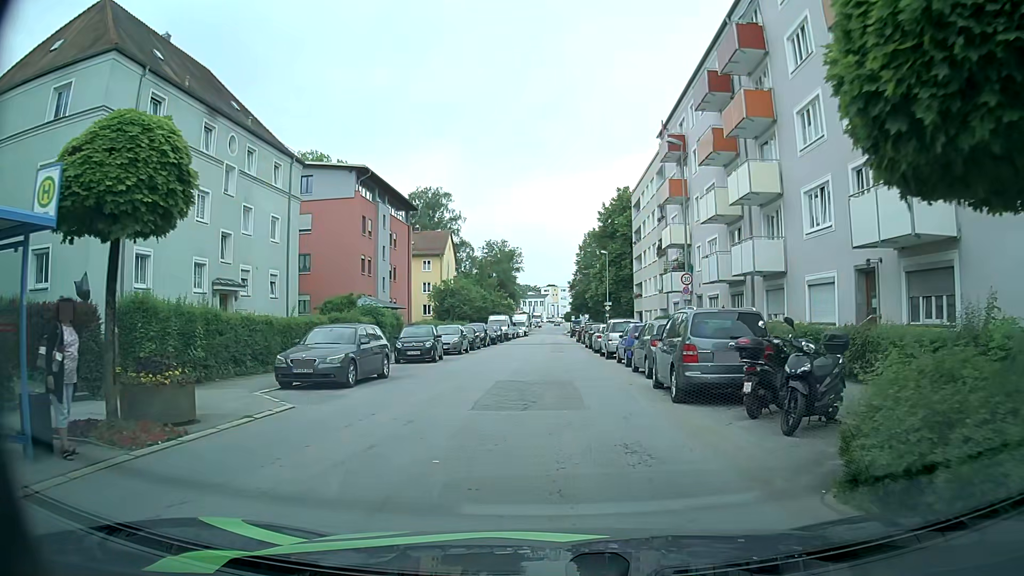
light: Day
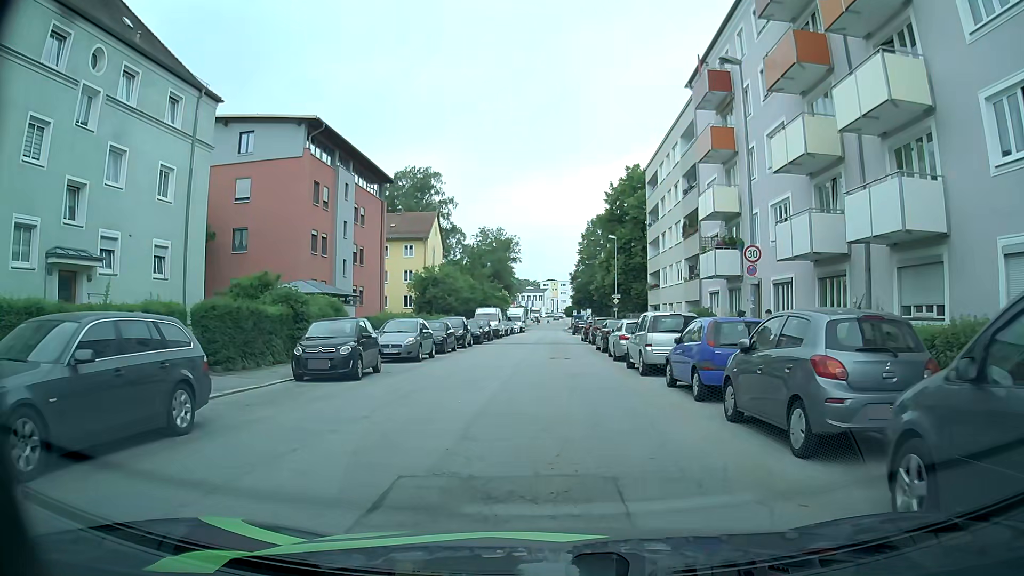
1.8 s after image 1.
(+0.1, +10.6) m; +1°
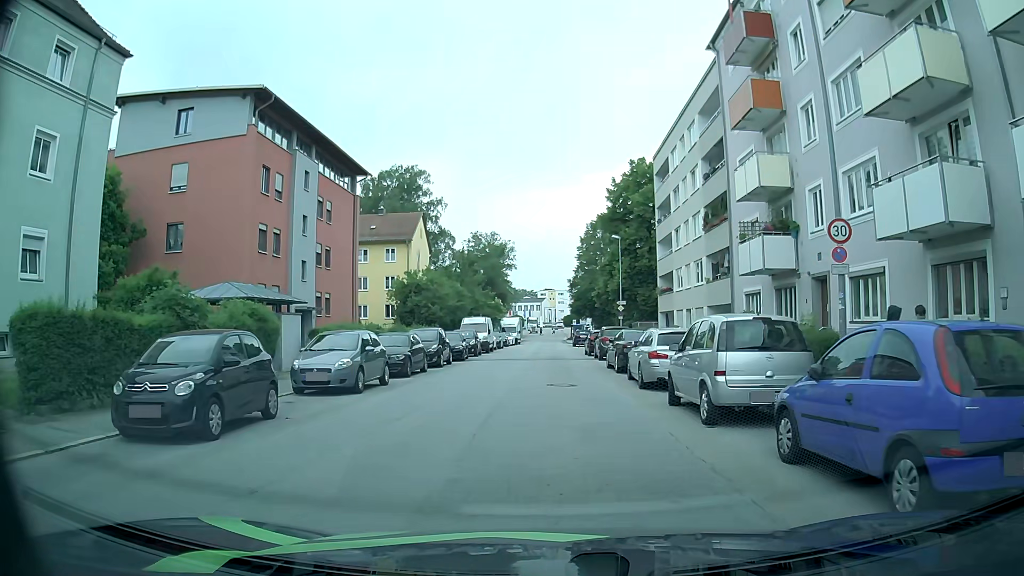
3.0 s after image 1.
(0.0, +7.1) m; 0°
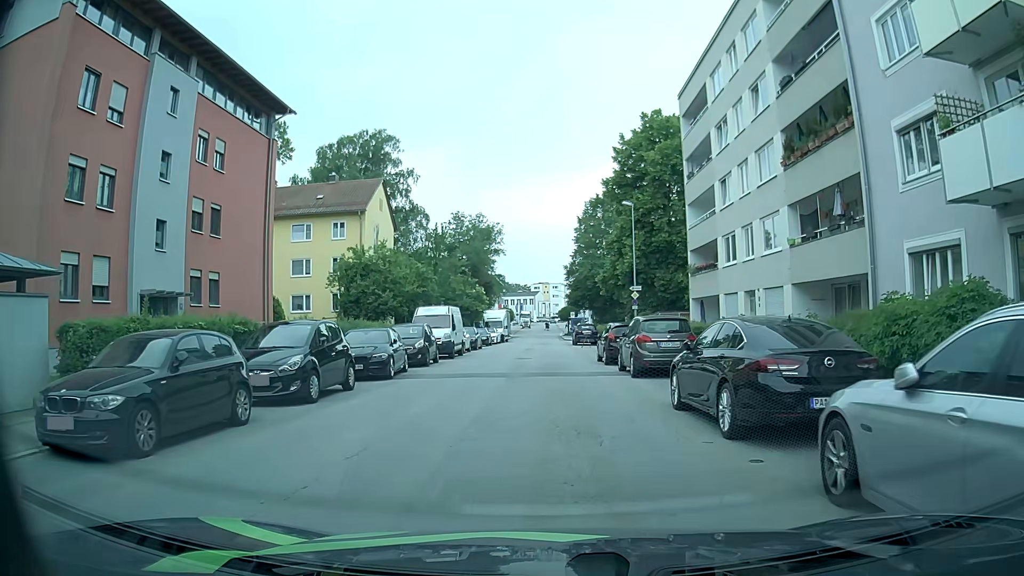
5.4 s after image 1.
(+0.1, +14.4) m; +1°
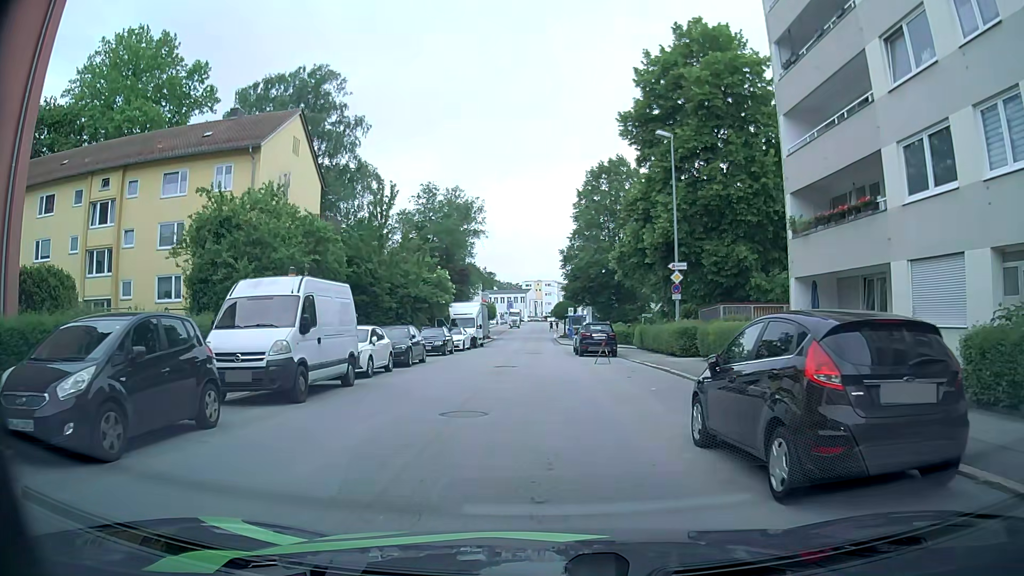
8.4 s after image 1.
(-0.1, +18.3) m; 0°
